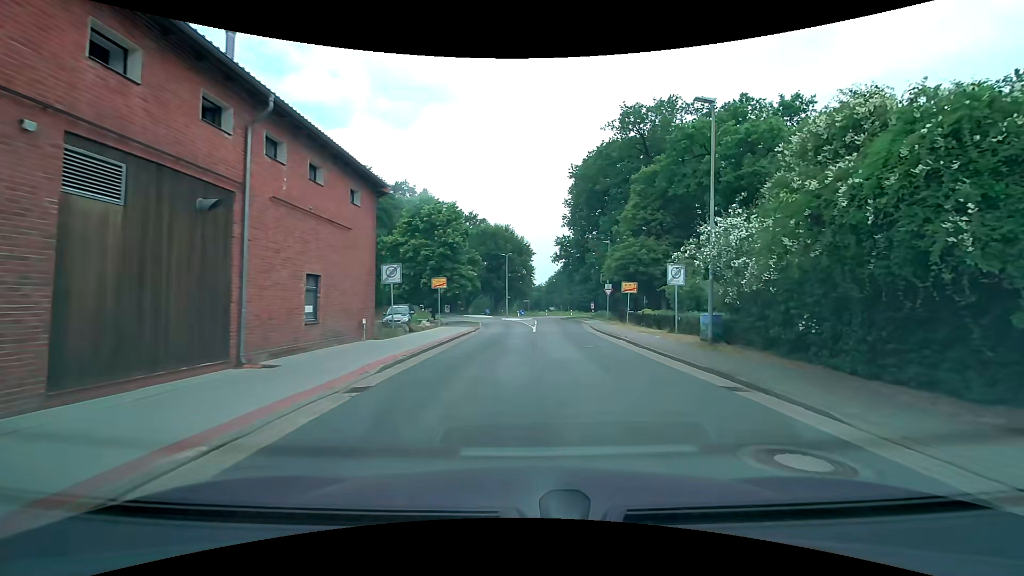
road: residential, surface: asphalt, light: Day
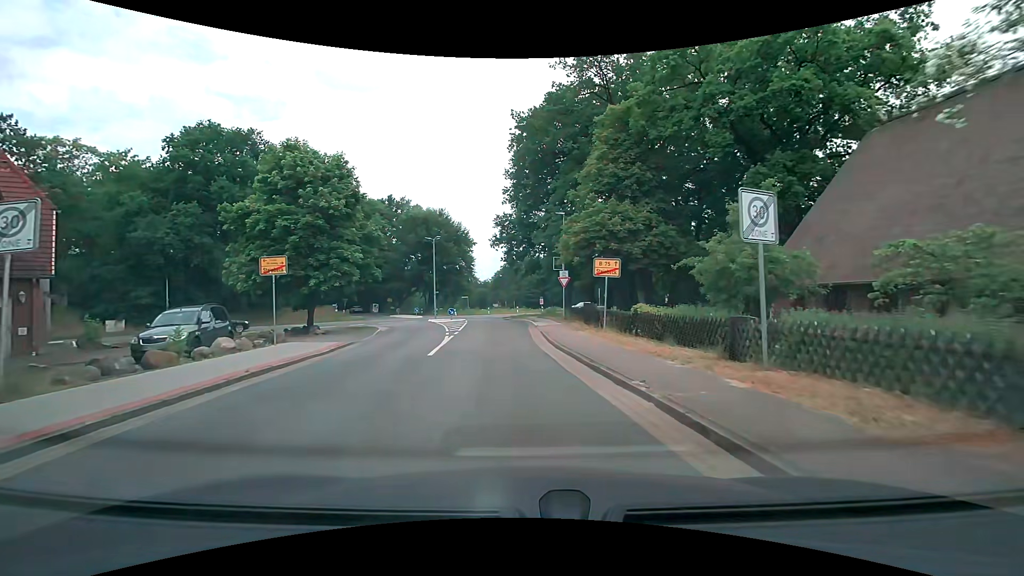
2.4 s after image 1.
(+1.7, +13.7) m; +6°
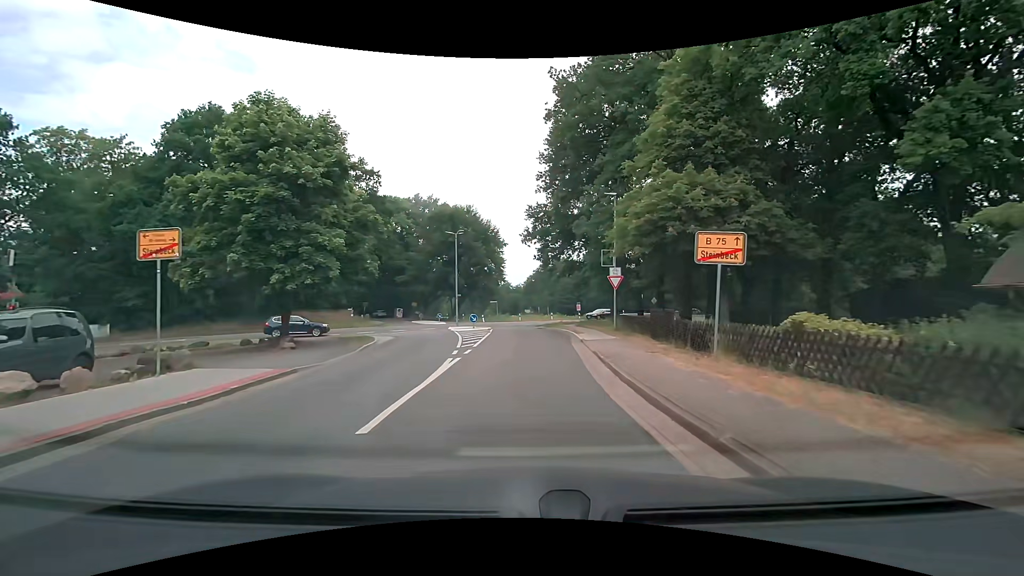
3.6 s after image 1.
(-0.2, +7.8) m; -2°
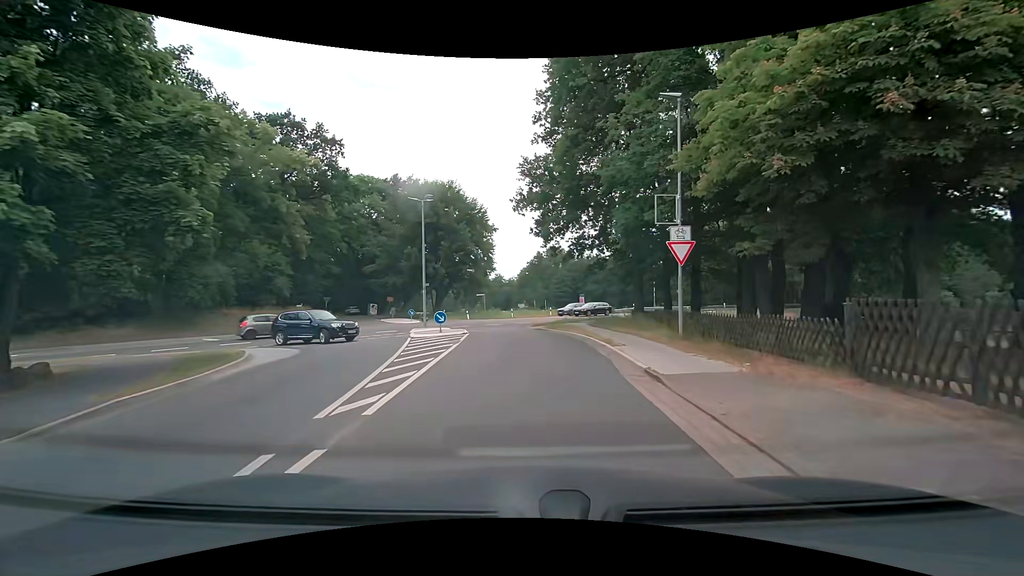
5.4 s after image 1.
(-0.1, +12.3) m; 0°
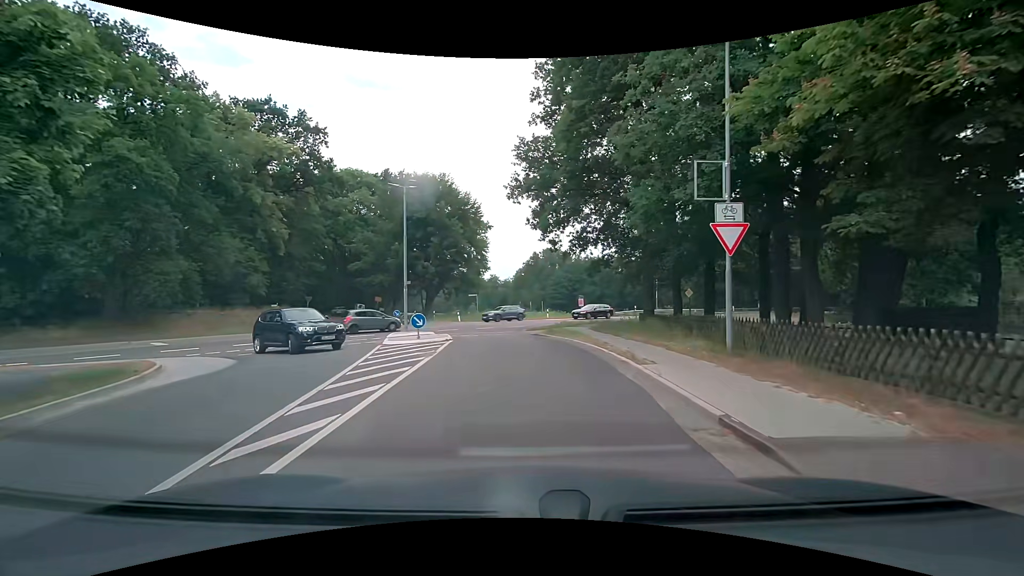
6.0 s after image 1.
(0.0, +3.9) m; +1°
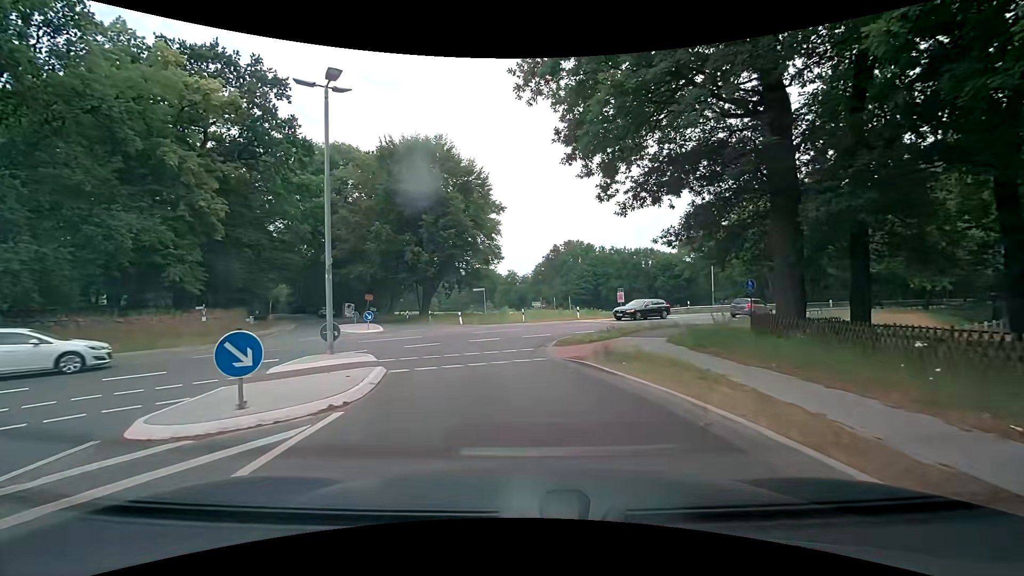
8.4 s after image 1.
(-0.2, +13.4) m; -3°
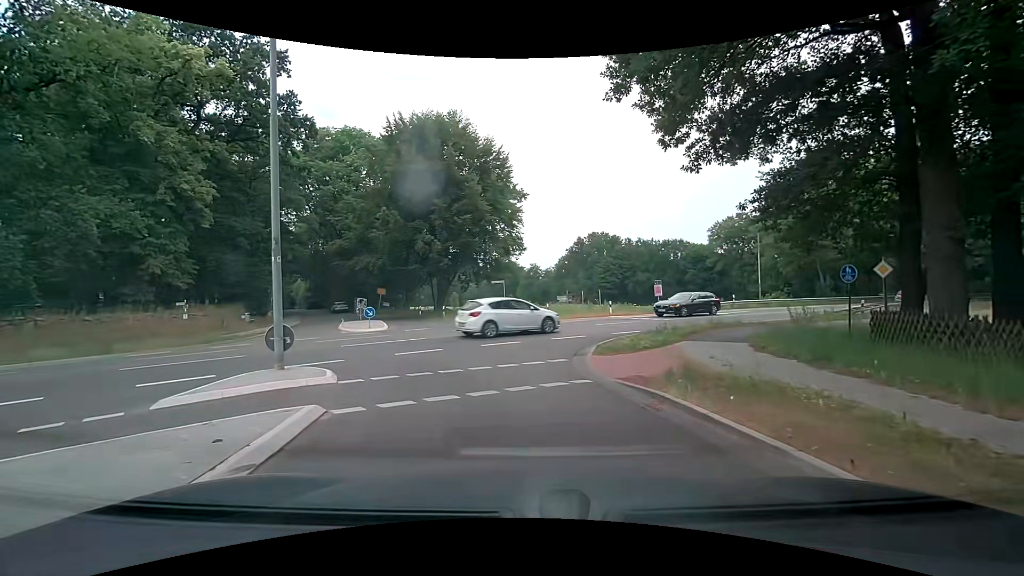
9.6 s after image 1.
(0.0, +4.6) m; -1°
